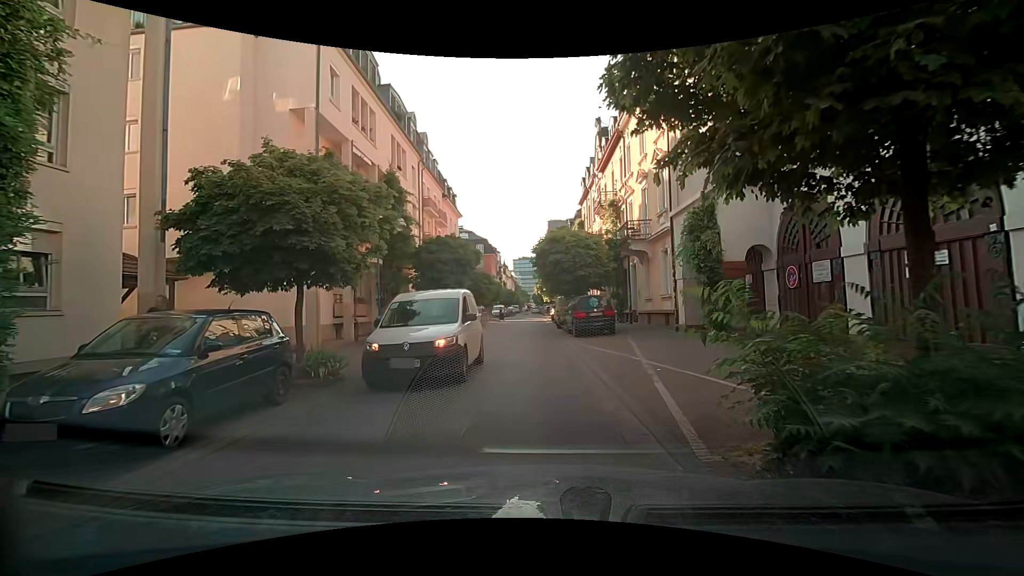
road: residential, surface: asphalt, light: Day
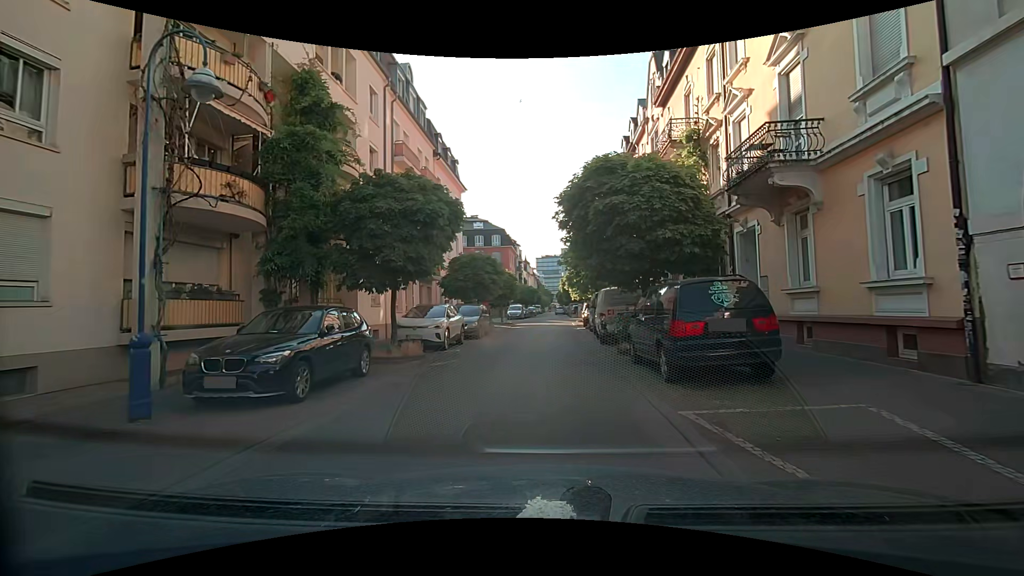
(-0.2, +12.7) m; -3°
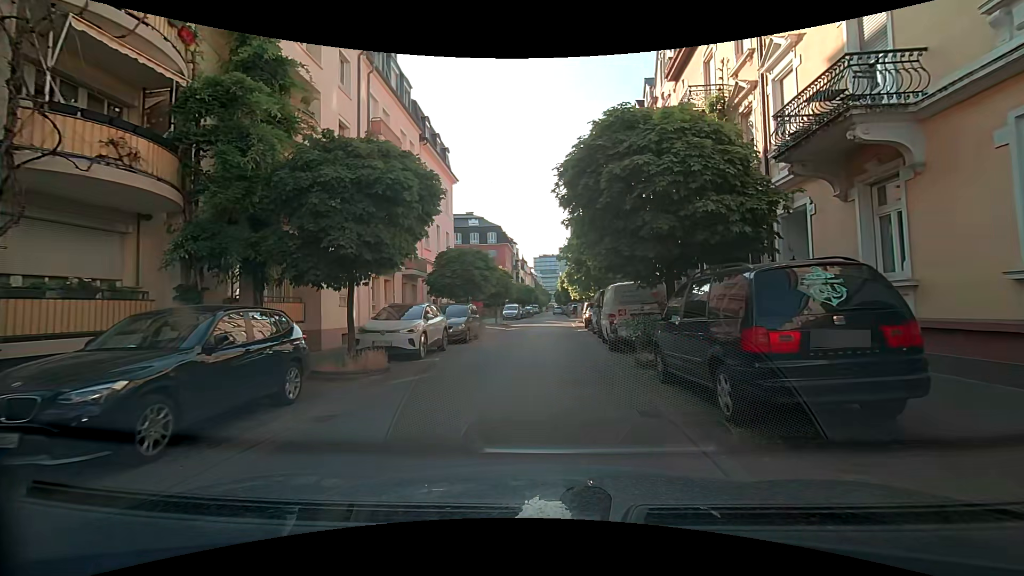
(0.0, +3.0) m; -1°
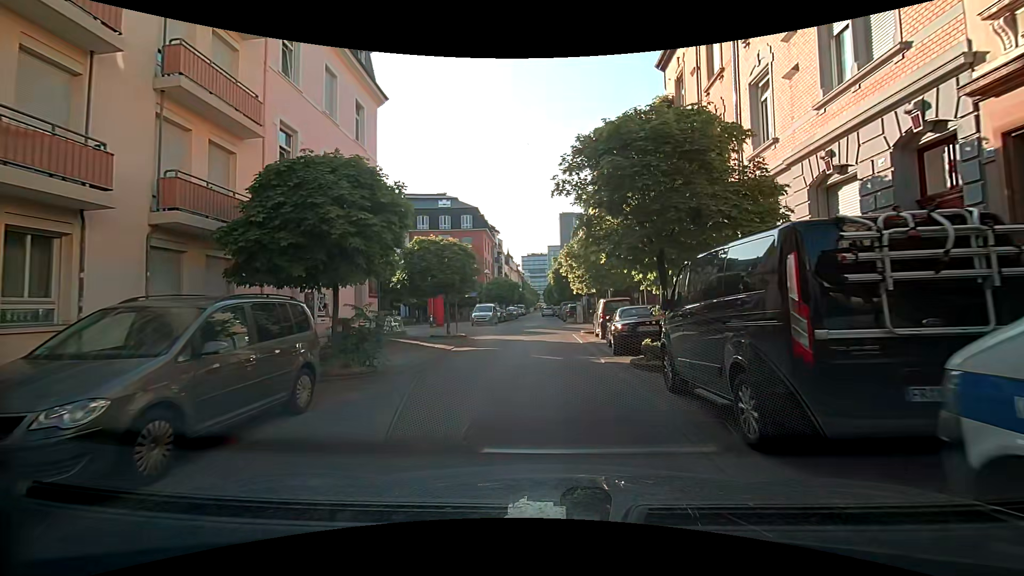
(+0.5, +15.9) m; +2°
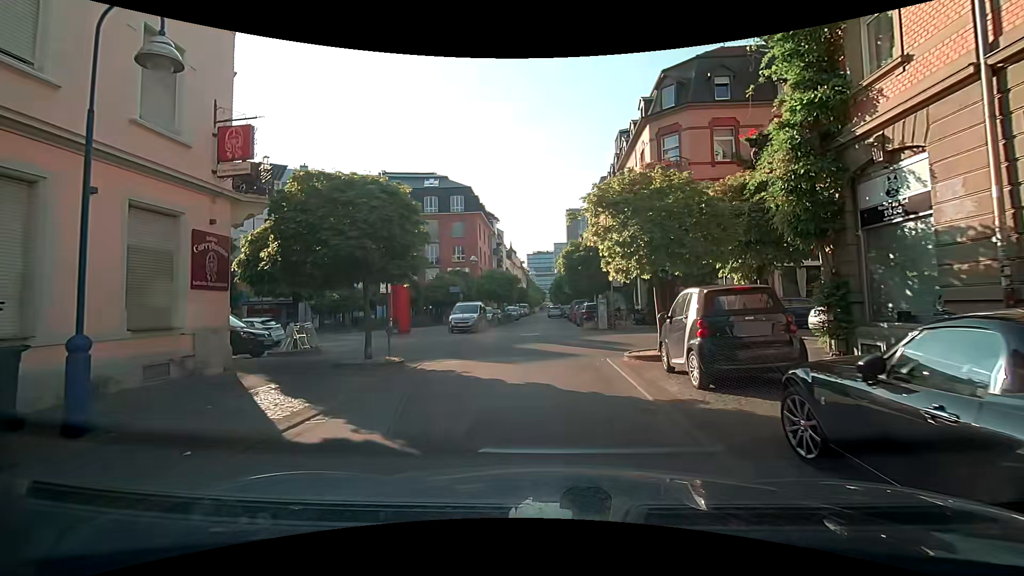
(0.0, +11.4) m; -2°
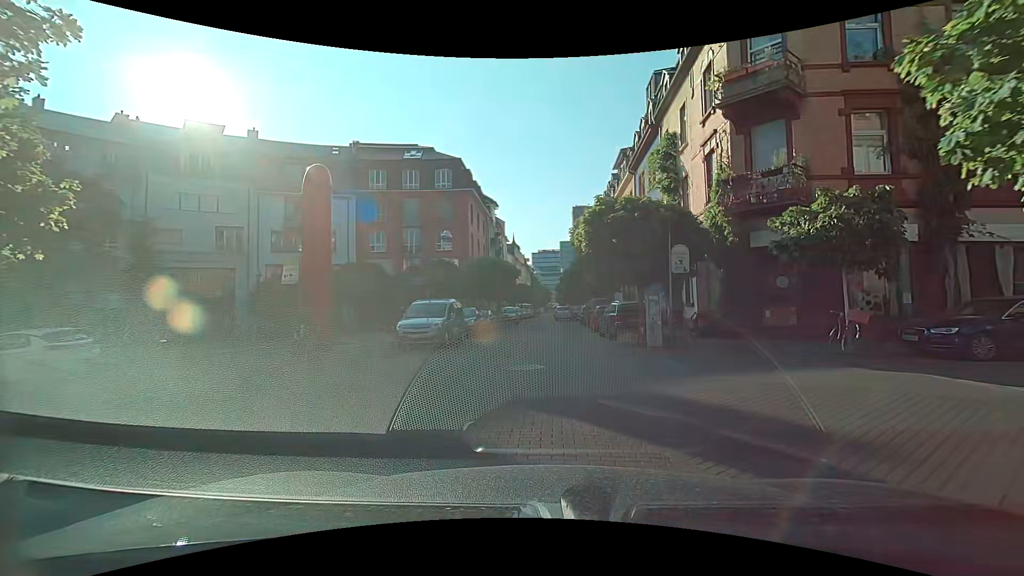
(+0.2, +10.7) m; 0°
